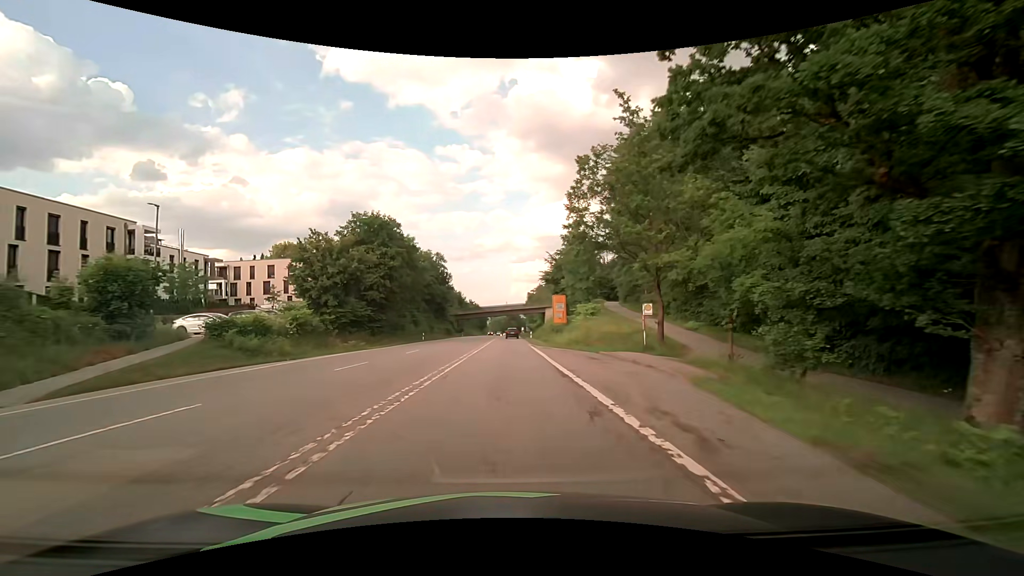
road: secondary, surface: asphalt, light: Day
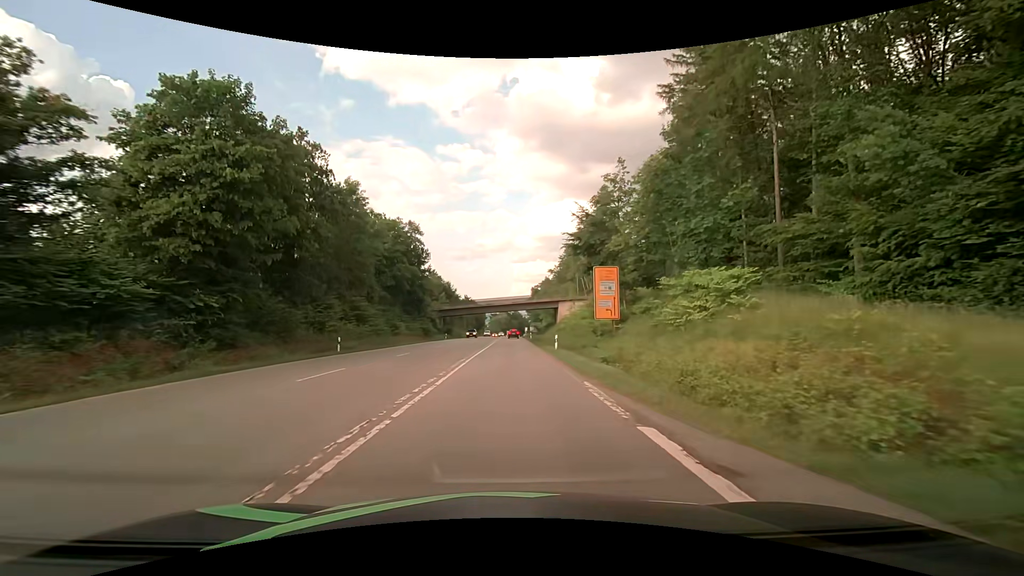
(-0.3, +31.5) m; -1°
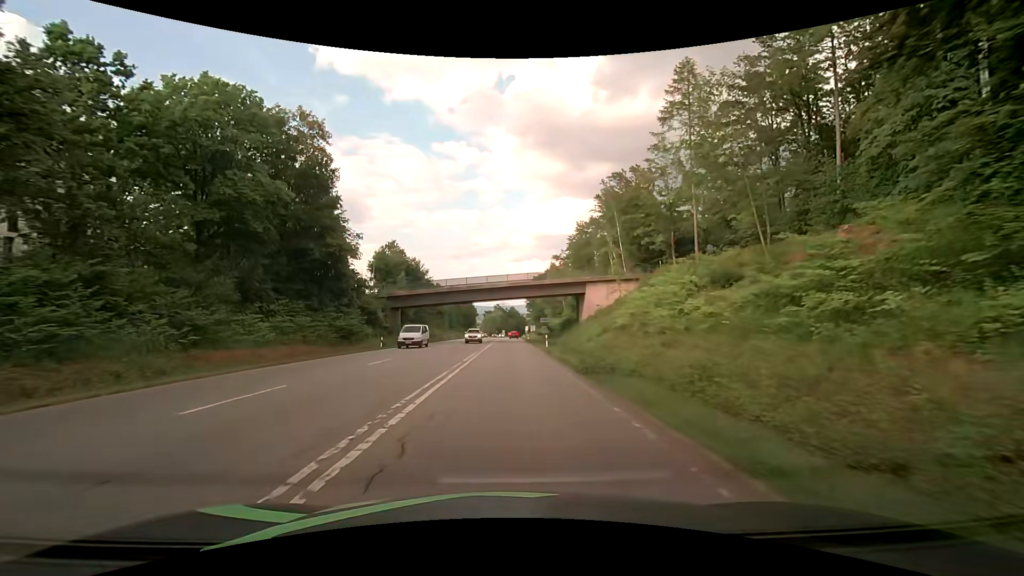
(+0.3, +39.1) m; 0°
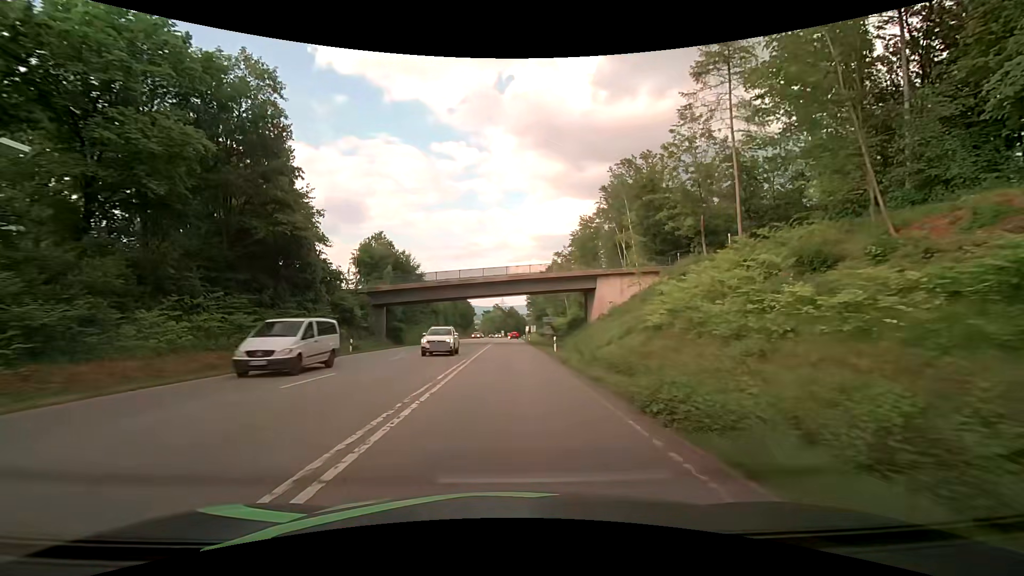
(+0.1, +7.9) m; +1°
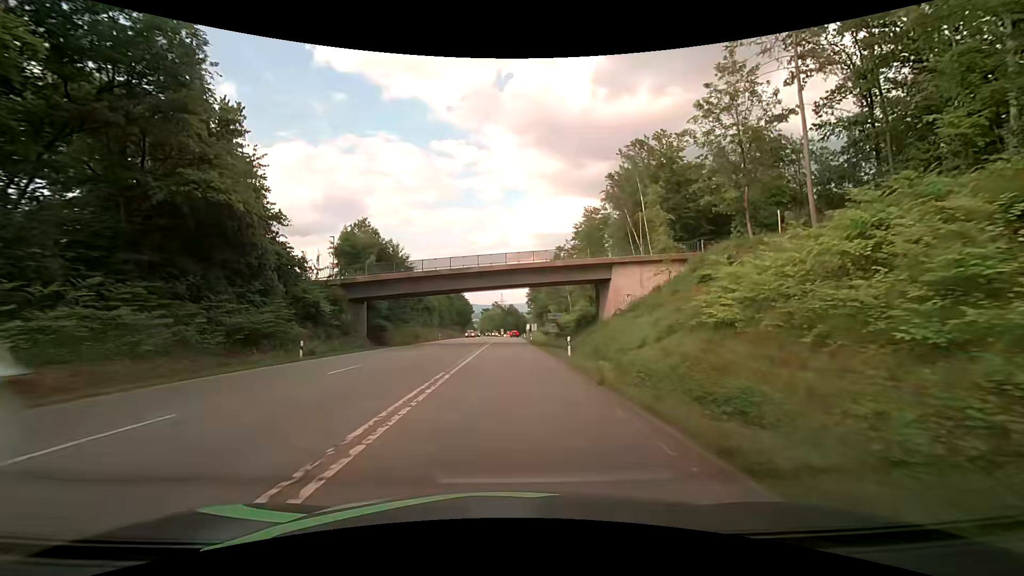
(0.0, +8.0) m; 0°
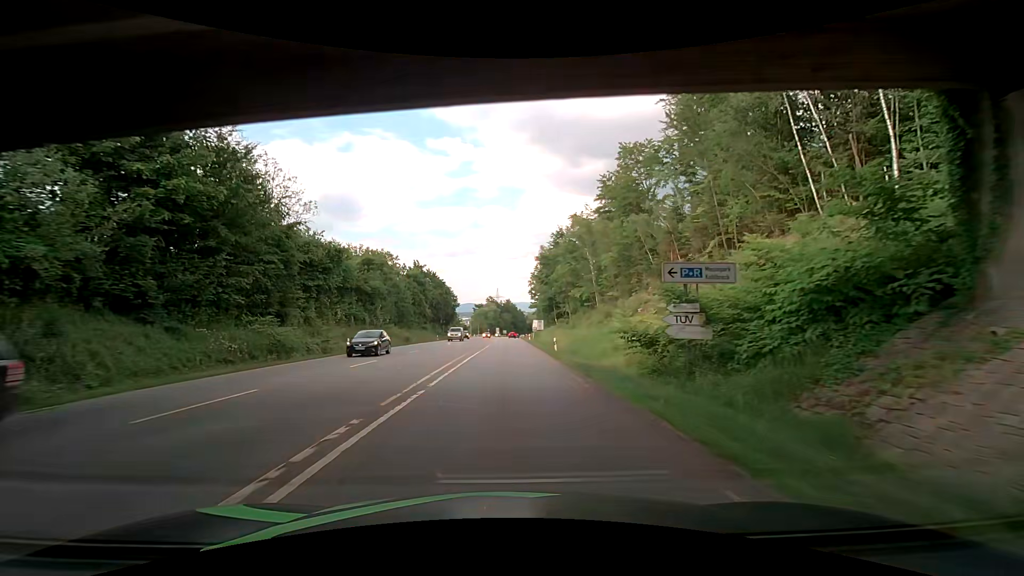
(+0.3, +42.9) m; +1°
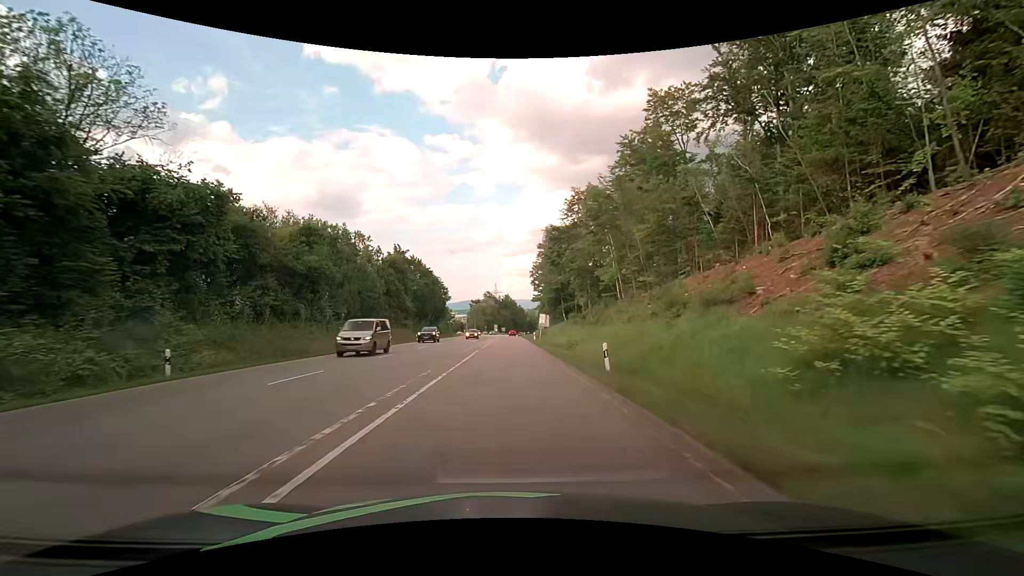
(-0.1, +17.9) m; -1°
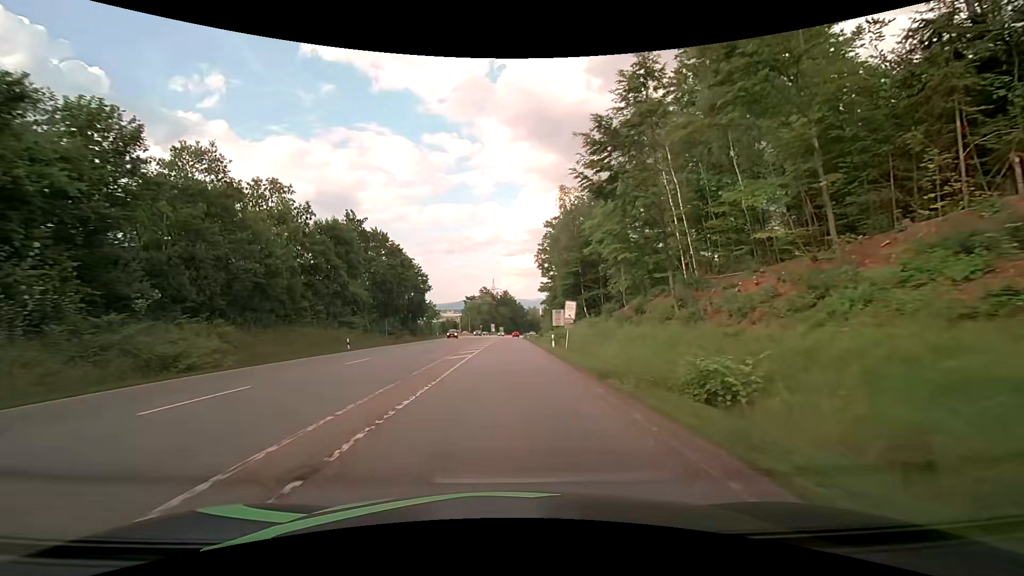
(+0.6, +27.1) m; +2°
(0, +10) (0, +20) (0, +30) (0, +40) (0, +50) (0, +60) (0, +70) (0, +80) (0, +90) (-1, +100) m
